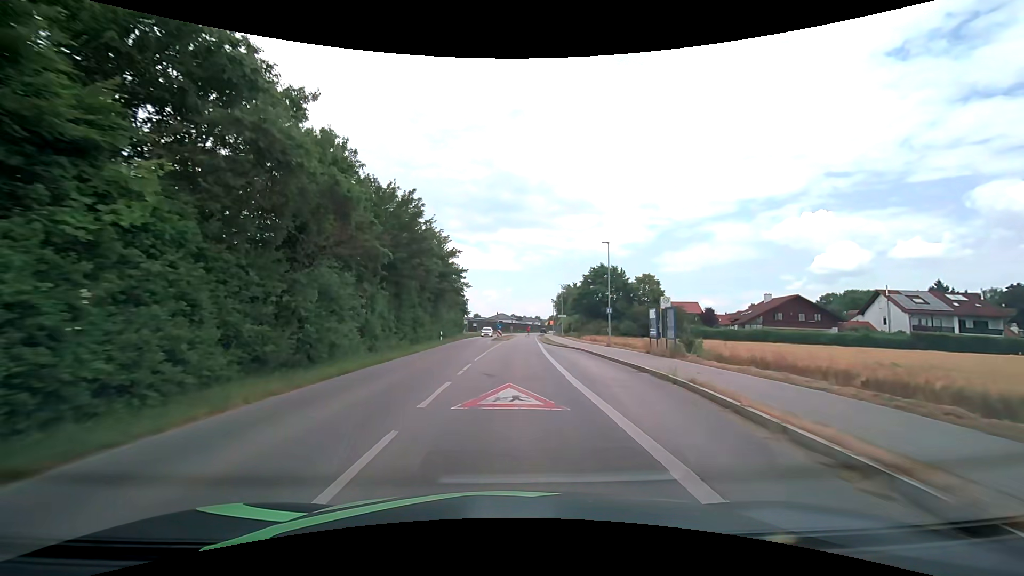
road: secondary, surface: asphalt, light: Day
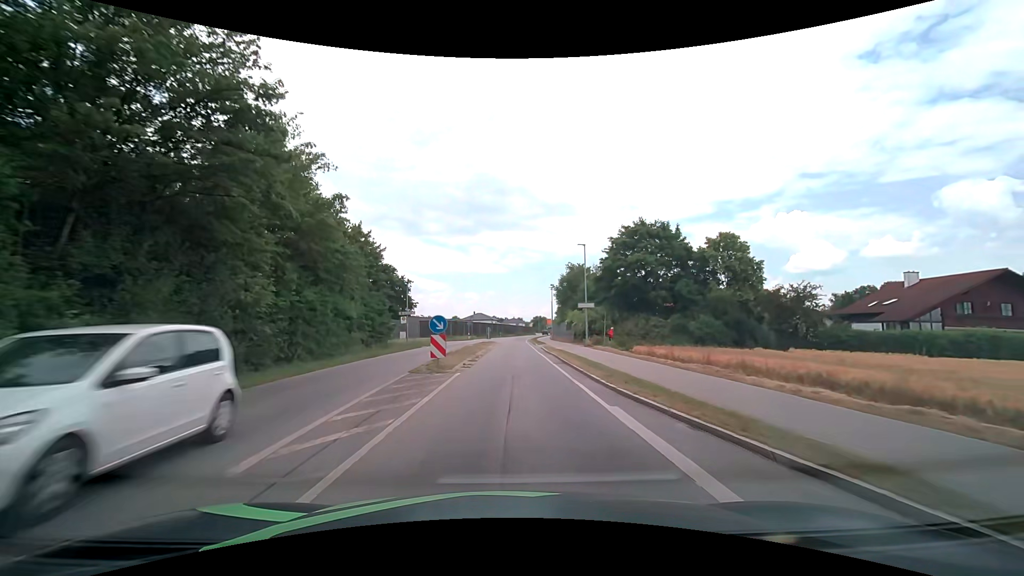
(+0.7, +38.3) m; +2°
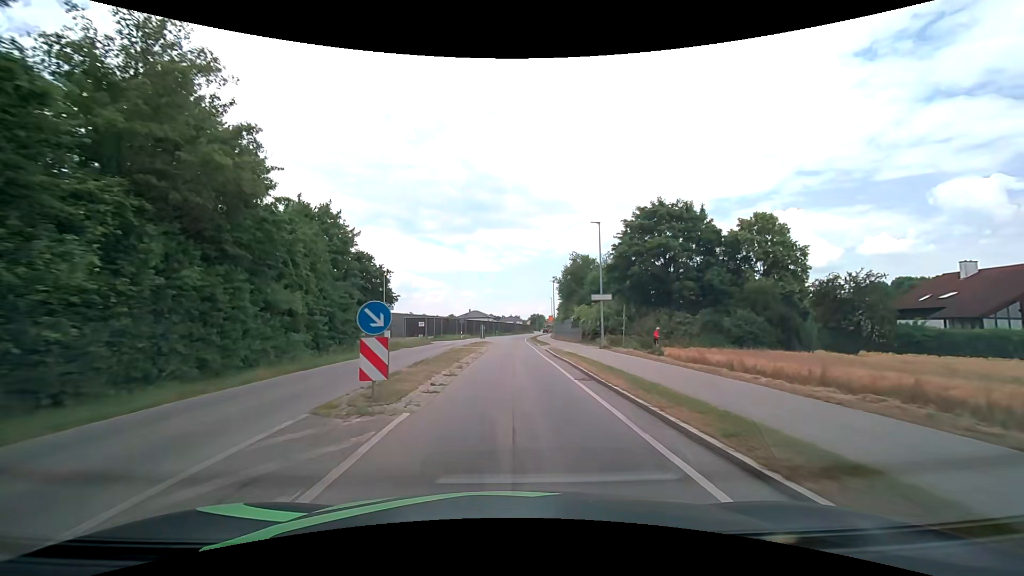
(0.0, +7.6) m; +1°
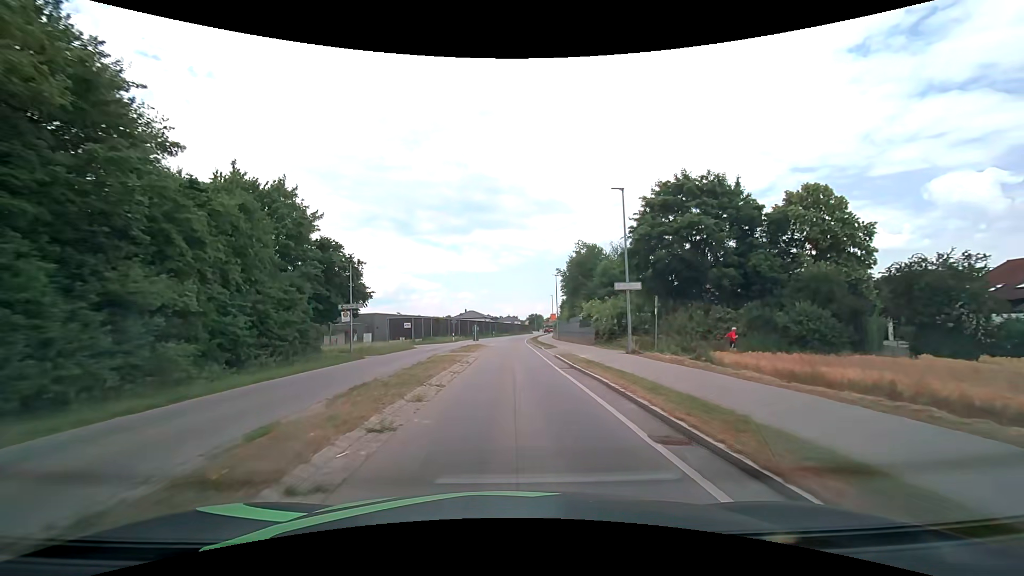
(0.0, +7.6) m; 0°
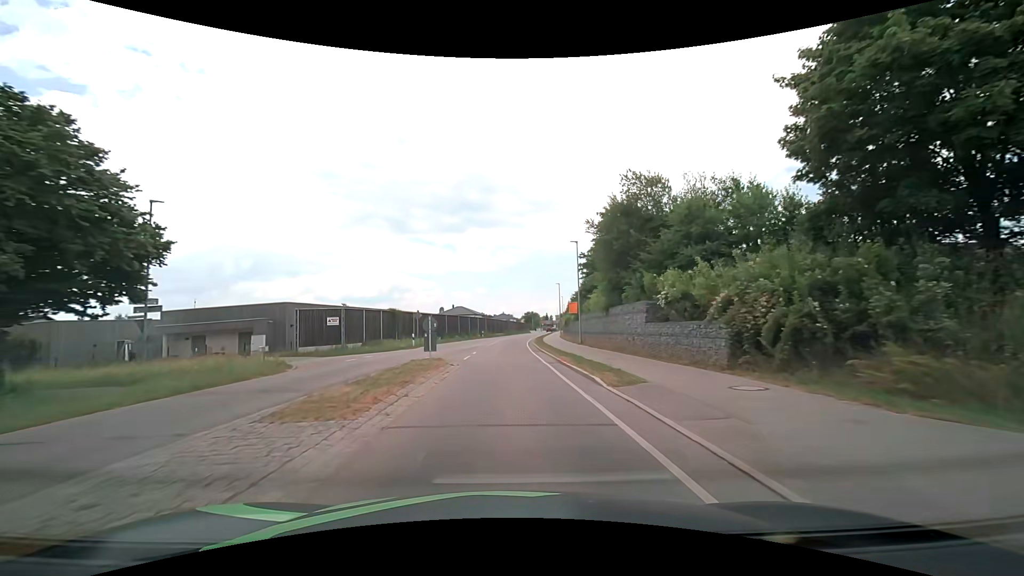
(+0.1, +22.9) m; 0°
(0, +10) (0, +20) (0, +30) (0, +40) (0, +50) (+1, +60) (+2, +70) (+3, +80) (+4, +90) (+5, +100) m
